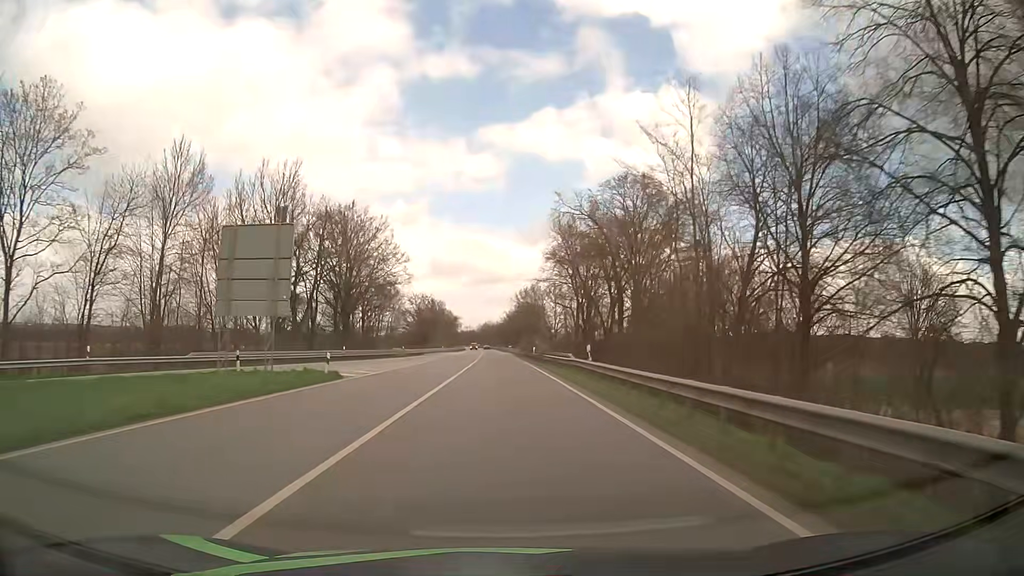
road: primary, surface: asphalt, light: Day
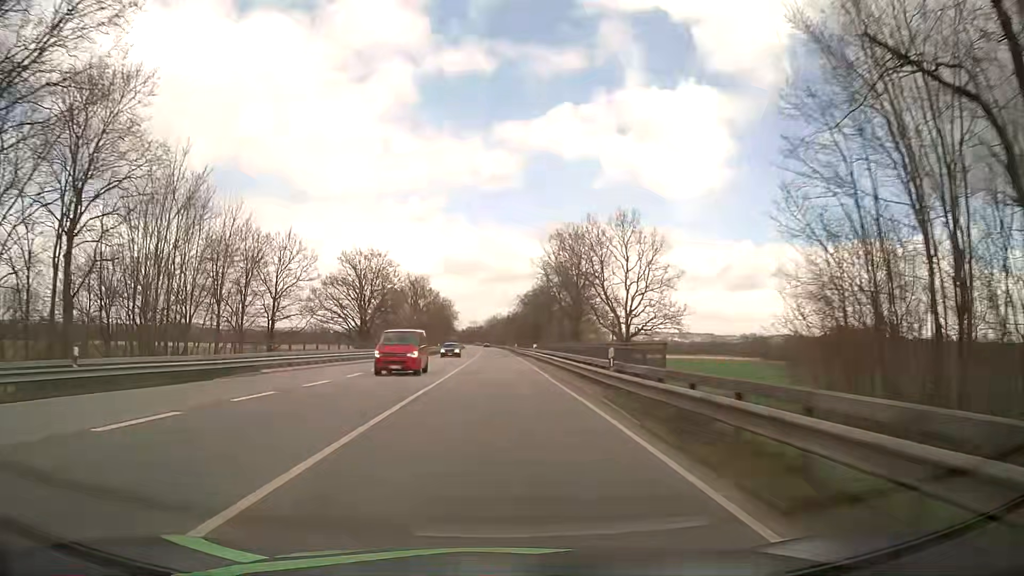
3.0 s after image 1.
(-0.1, +68.3) m; 0°
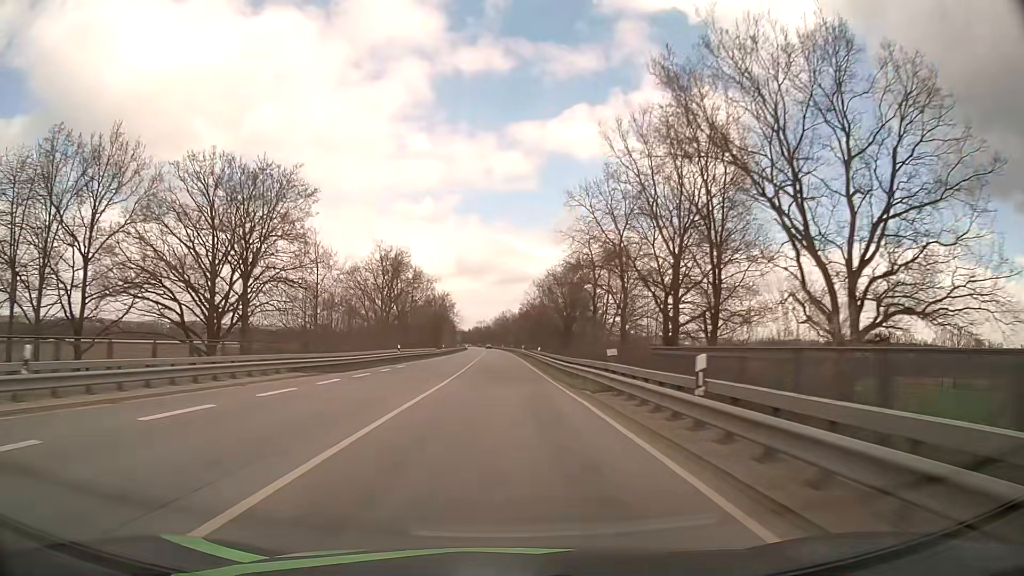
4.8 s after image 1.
(-0.6, +41.6) m; -1°
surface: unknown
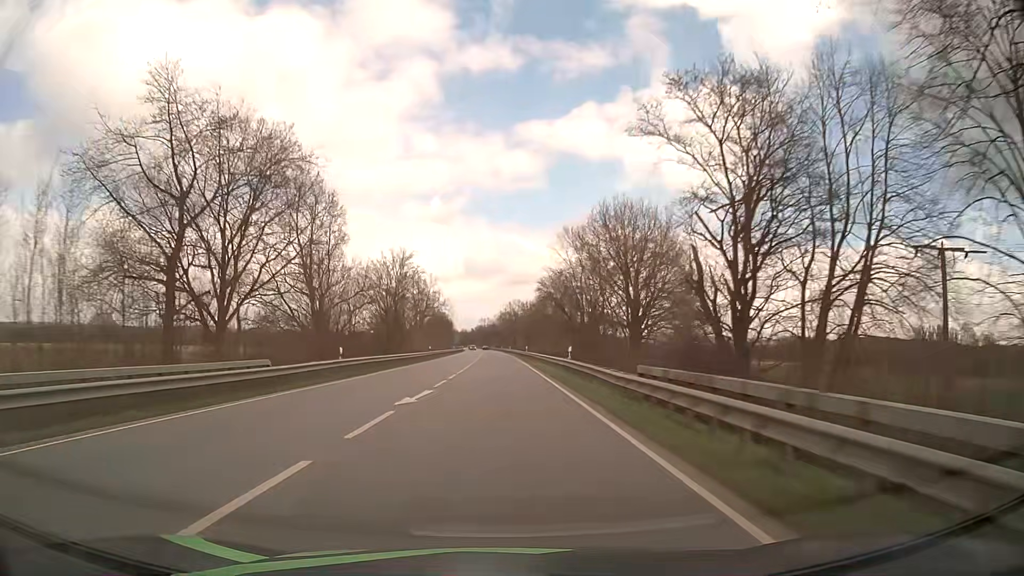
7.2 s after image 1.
(0.0, +56.3) m; 0°
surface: asphalt
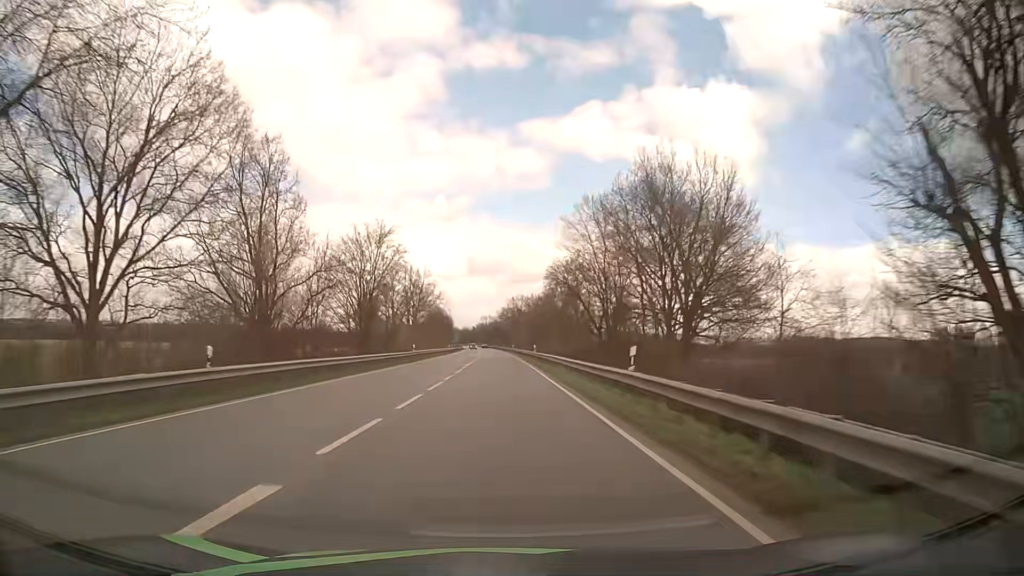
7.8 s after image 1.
(0.0, +14.2) m; 0°
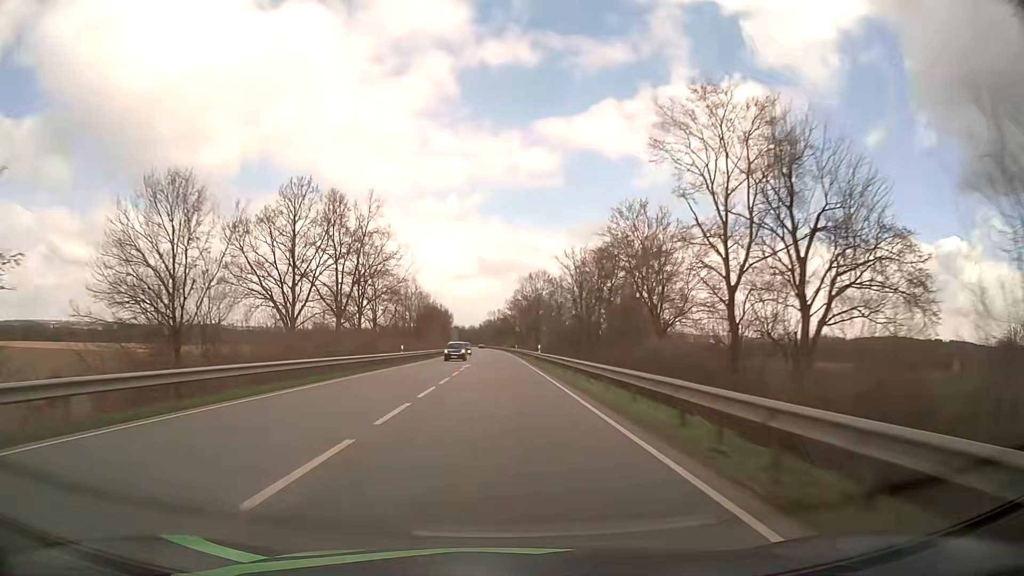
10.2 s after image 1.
(-0.4, +57.1) m; -1°
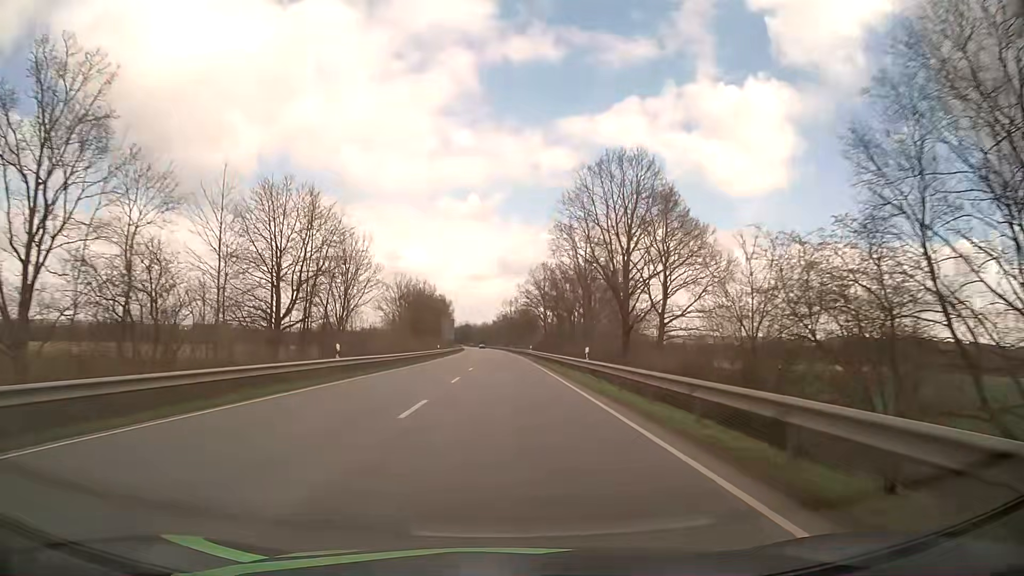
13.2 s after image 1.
(-1.1, +72.2) m; -2°
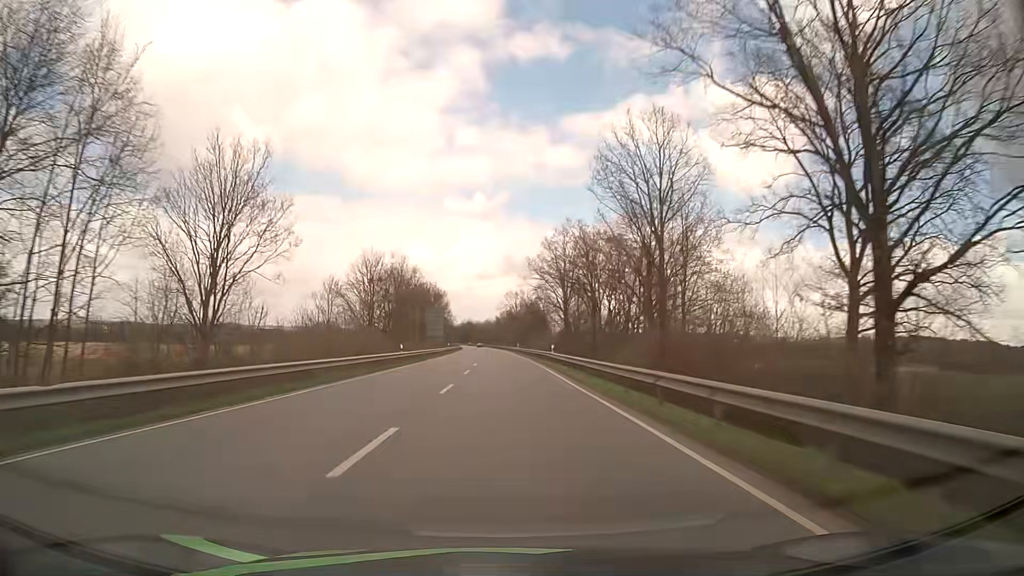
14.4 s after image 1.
(-0.1, +29.1) m; 0°
(0, +10) (0, +20) (0, +30) (0, +40) (0, +50) (0, +60) (-1, +70) (-1, +80) (-1, +90) (-1, +100) m
